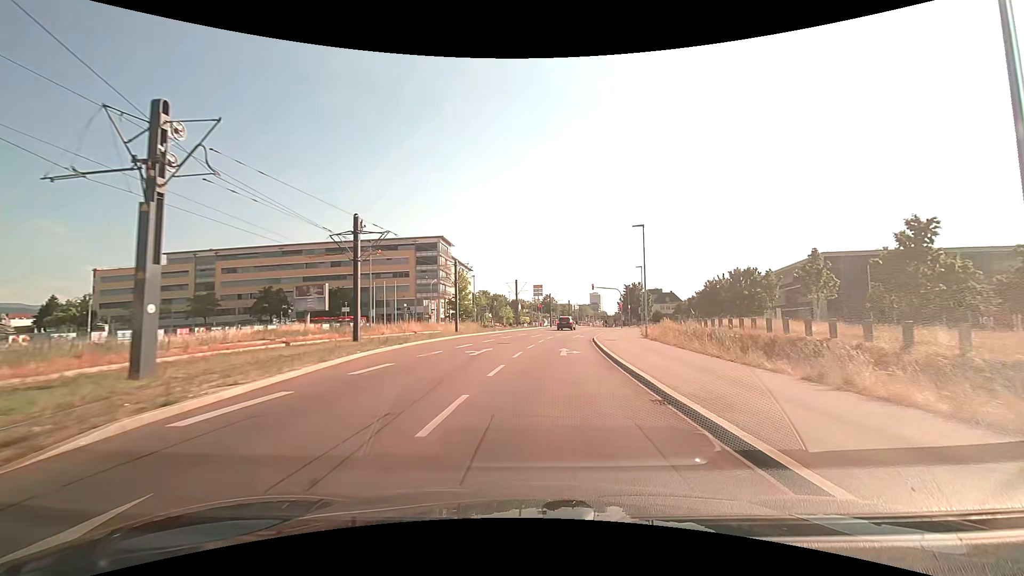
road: secondary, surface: asphalt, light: Day
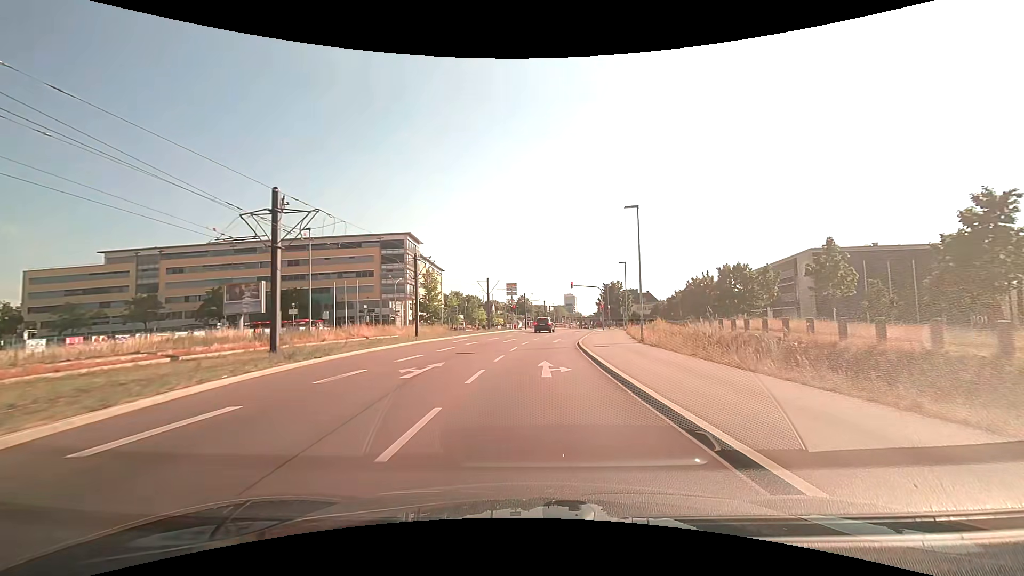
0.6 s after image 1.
(+0.3, +6.8) m; +3°
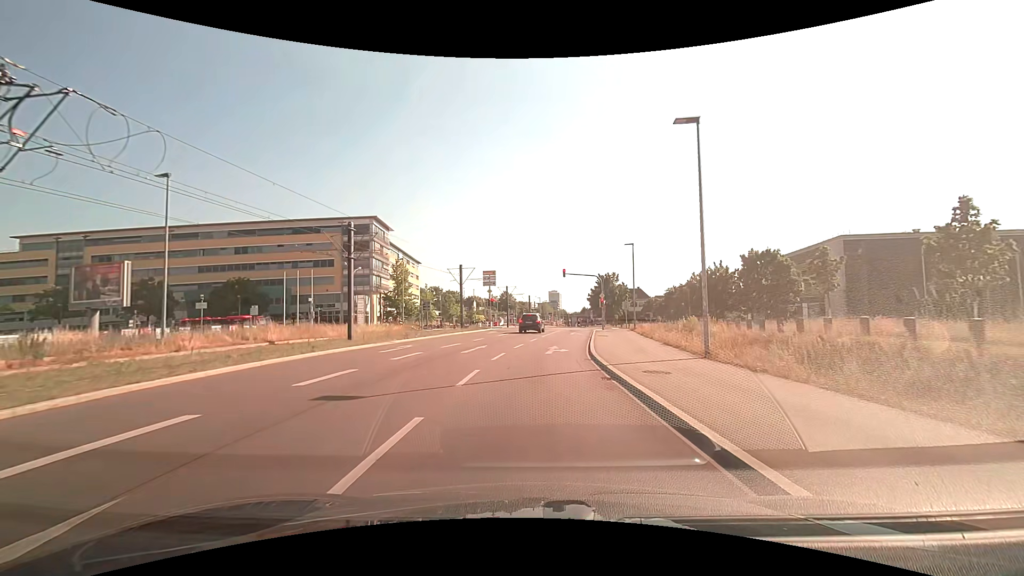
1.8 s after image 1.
(+0.2, +12.9) m; +2°
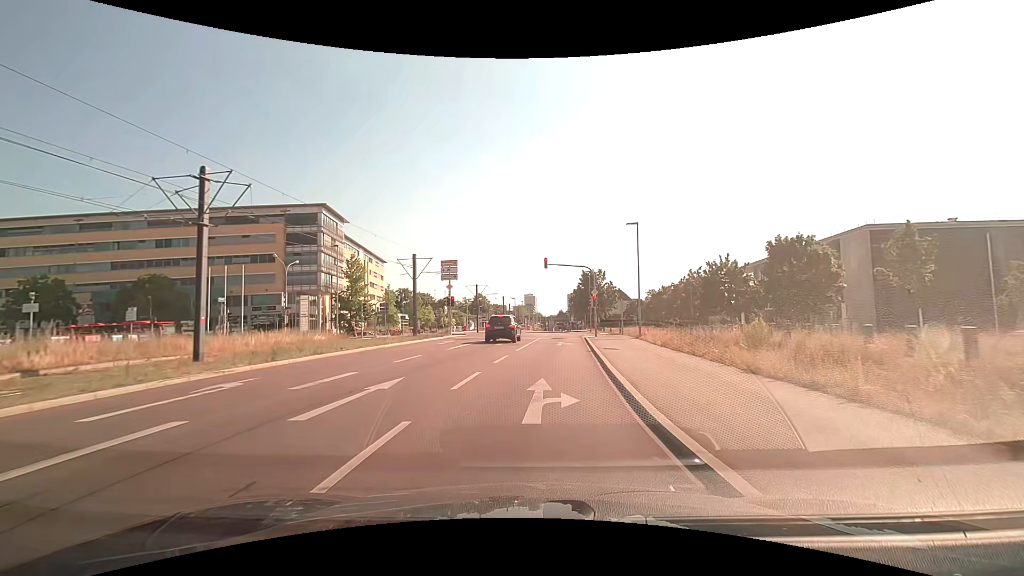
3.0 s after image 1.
(+0.3, +11.9) m; +3°
